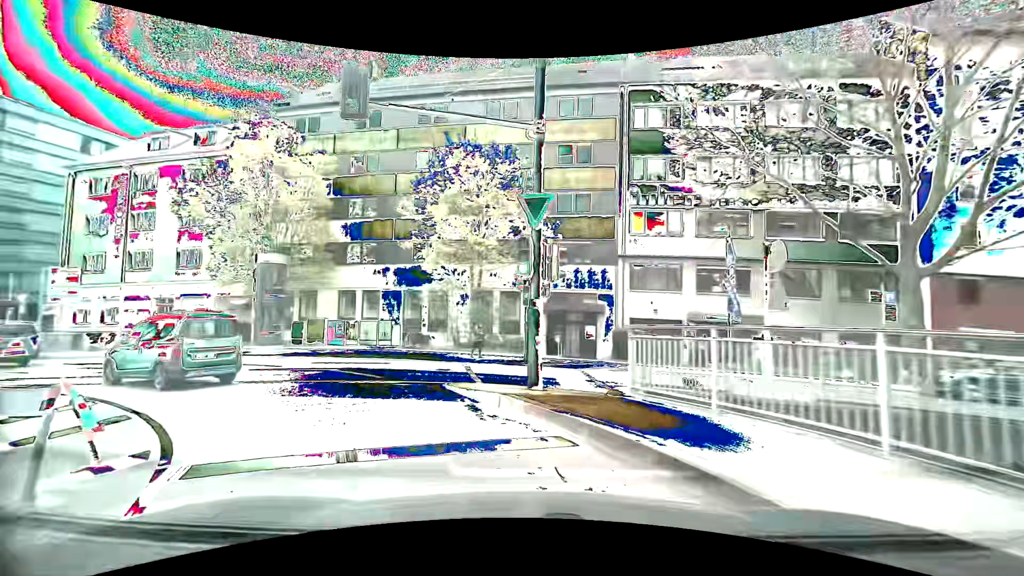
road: primary_link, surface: asphalt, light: Day
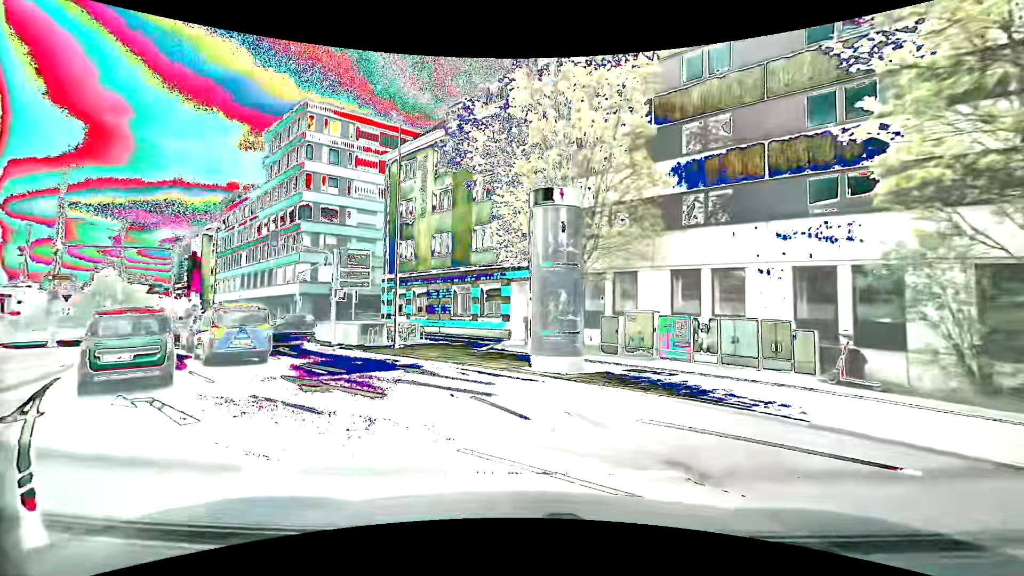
(-4.3, +12.6) m; -36°
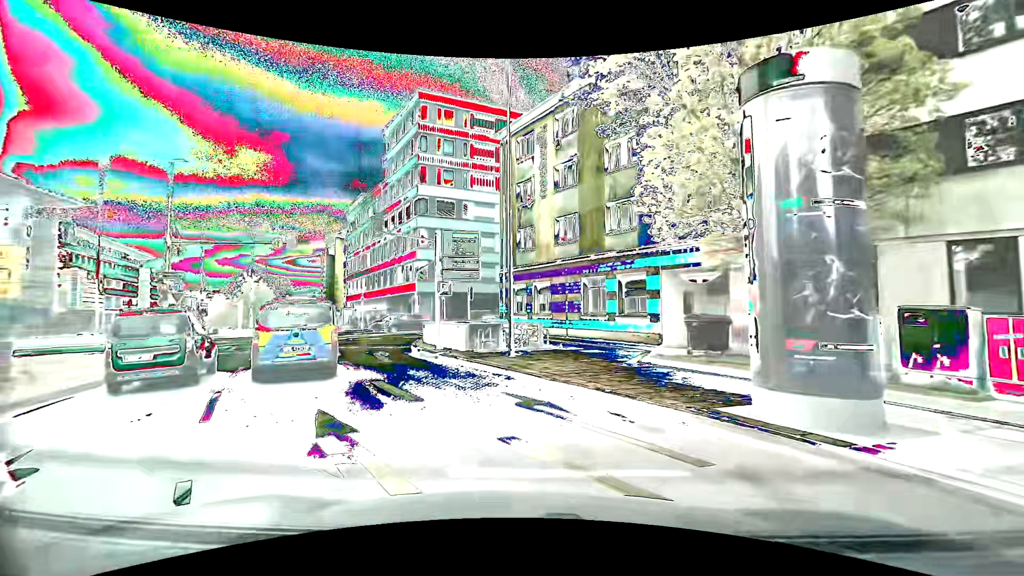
(-0.7, +5.9) m; -15°
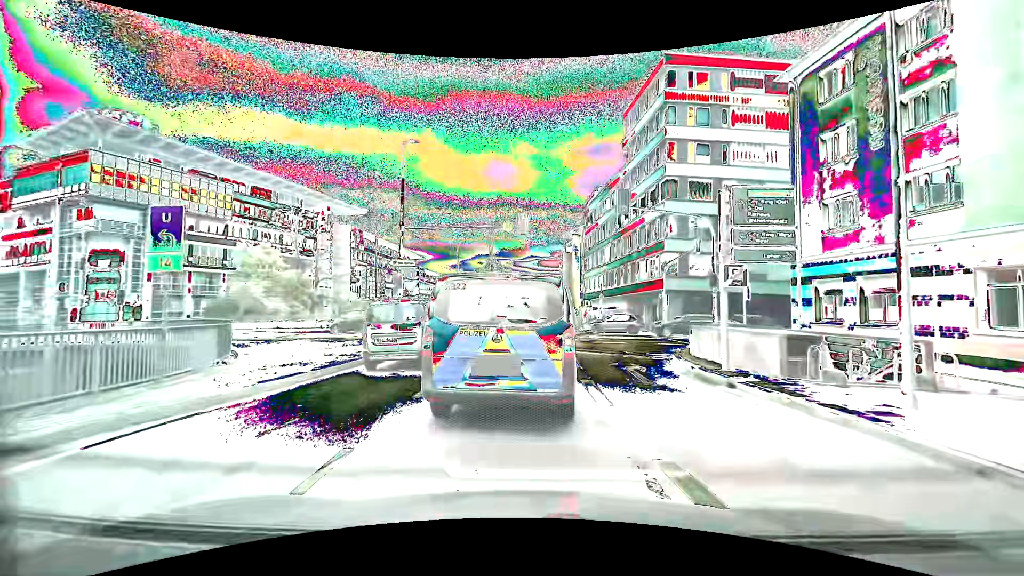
(-1.4, +6.0) m; -31°
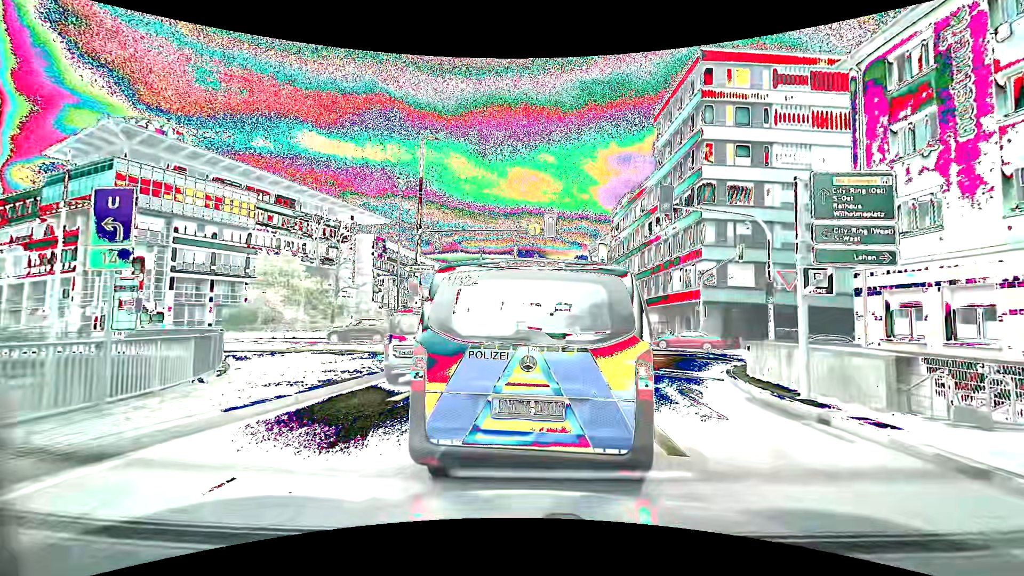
(-0.1, +2.0) m; -2°
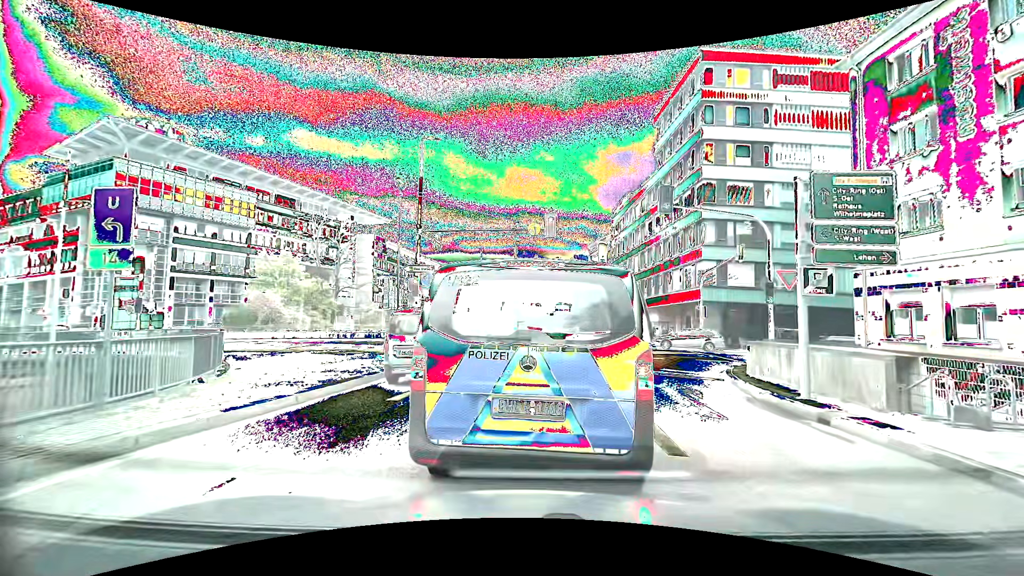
(0.0, 0.0) m; 0°
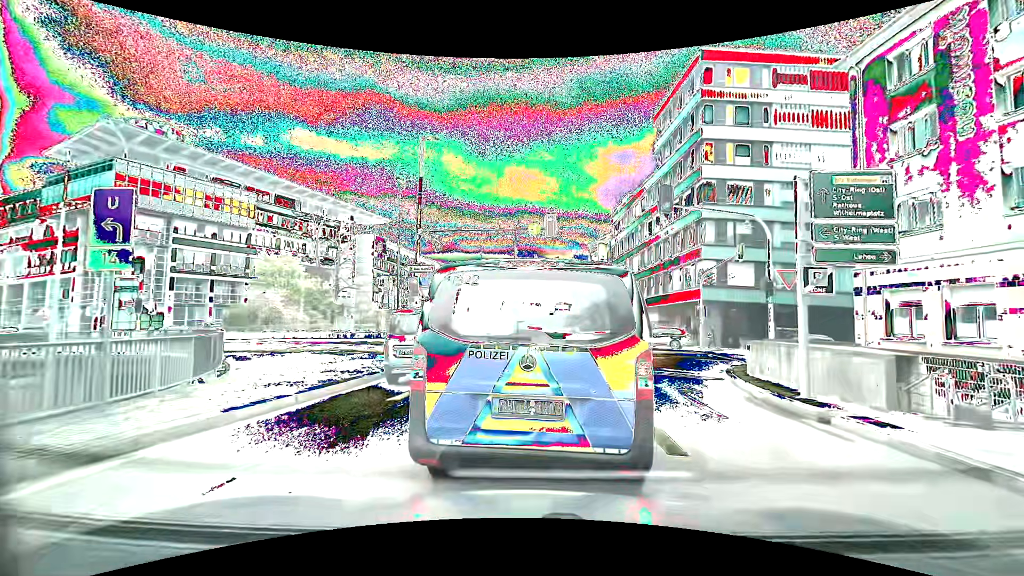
(0.0, 0.0) m; 0°
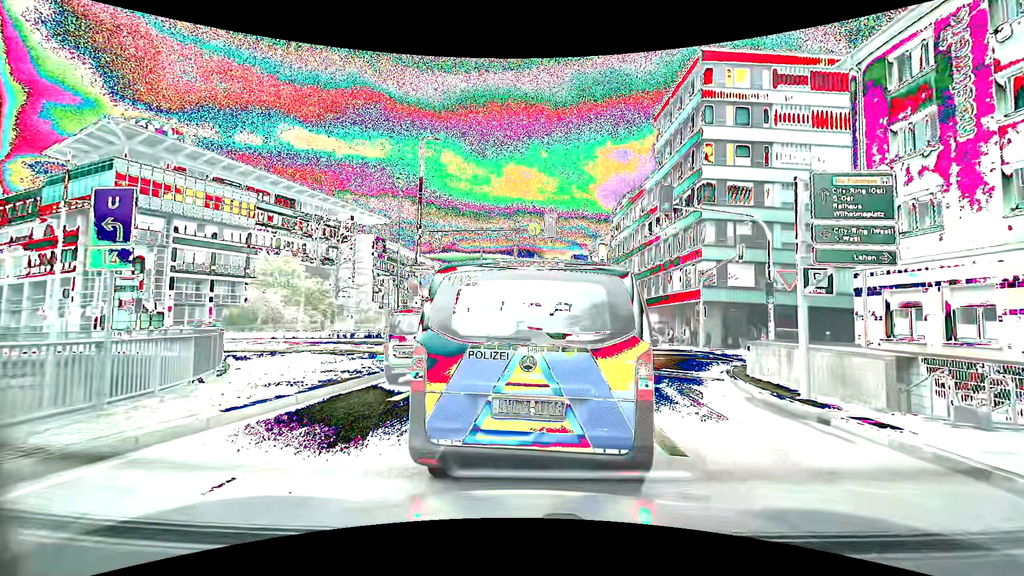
(0.0, 0.0) m; 0°
